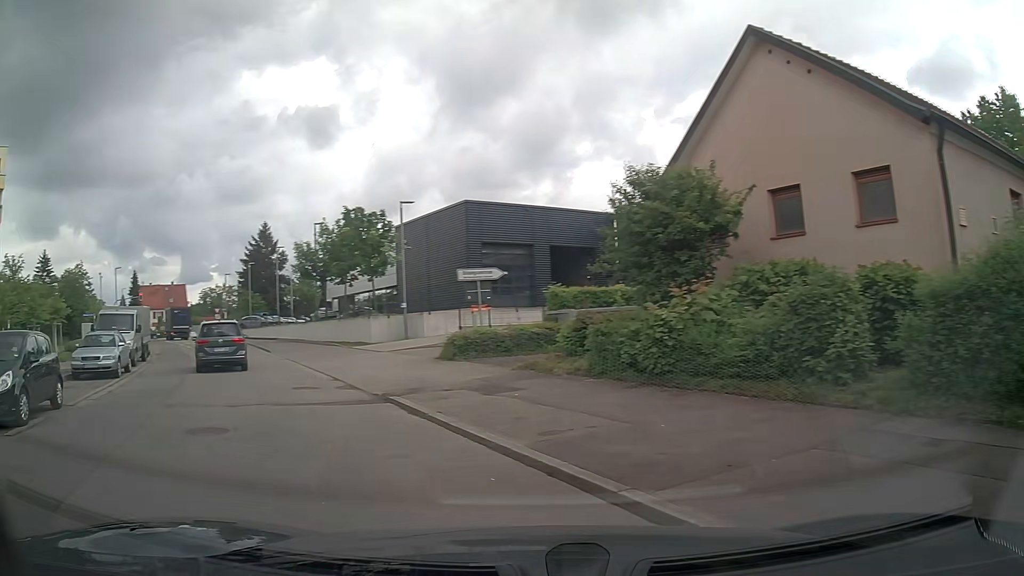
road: residential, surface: asphalt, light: Day
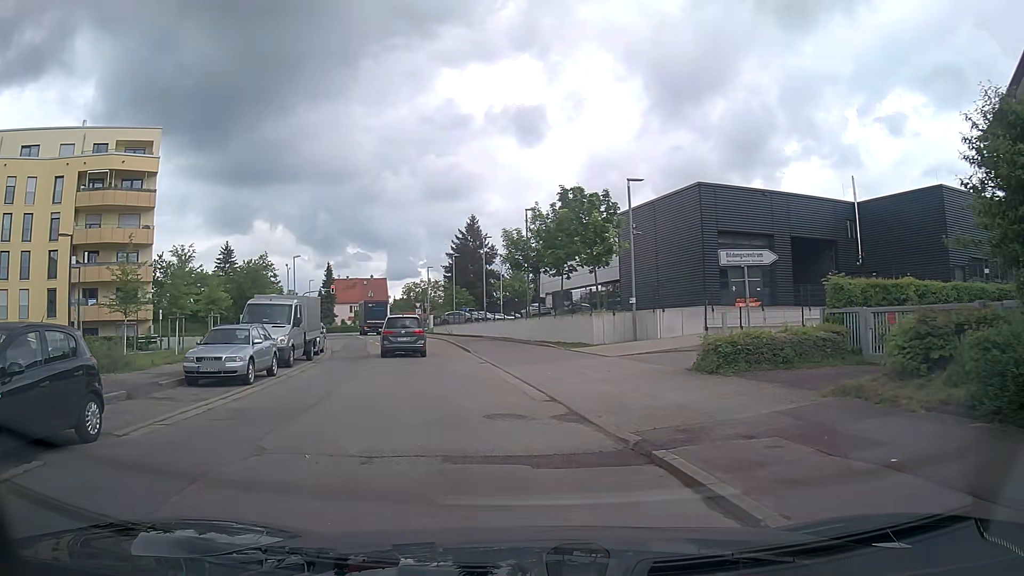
(-1.1, +5.3) m; -19°
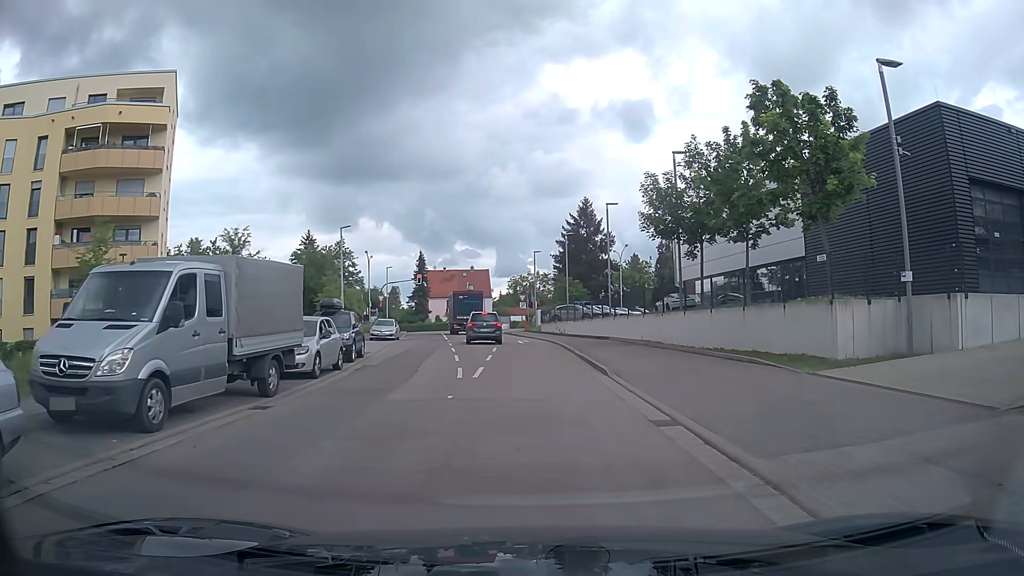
(-1.5, +14.5) m; -7°
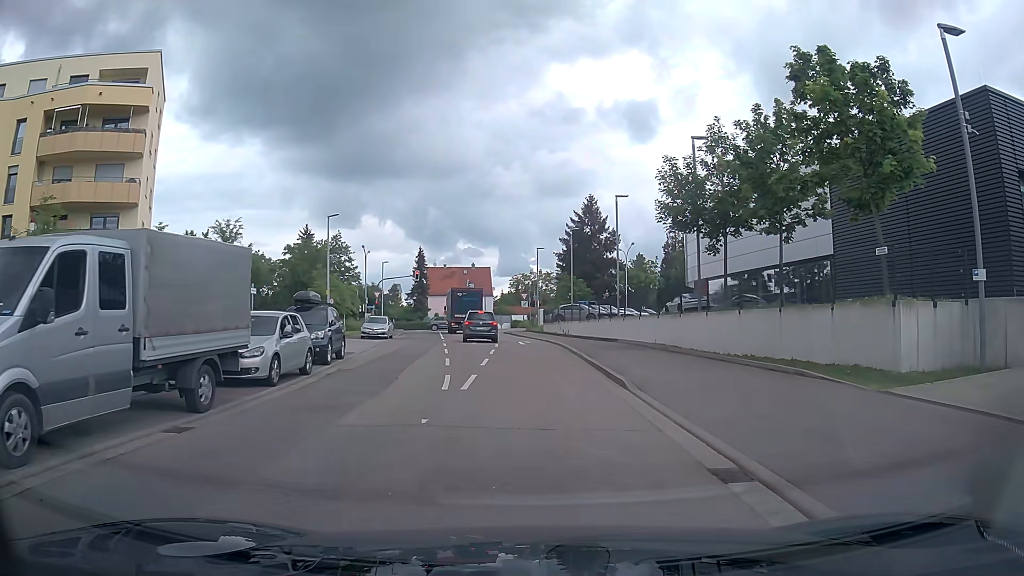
(-0.1, +2.9) m; -1°
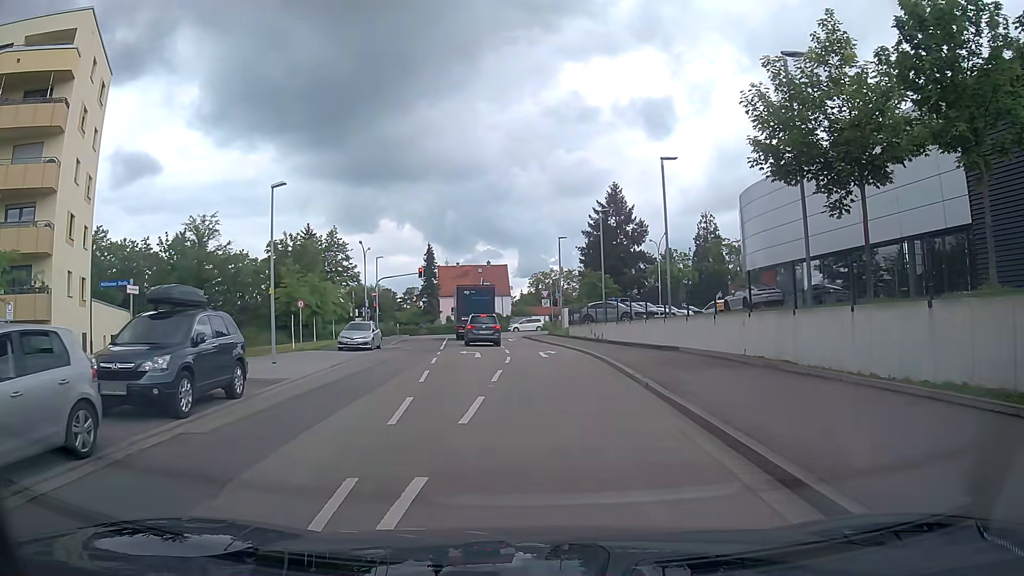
(-0.2, +9.4) m; -2°
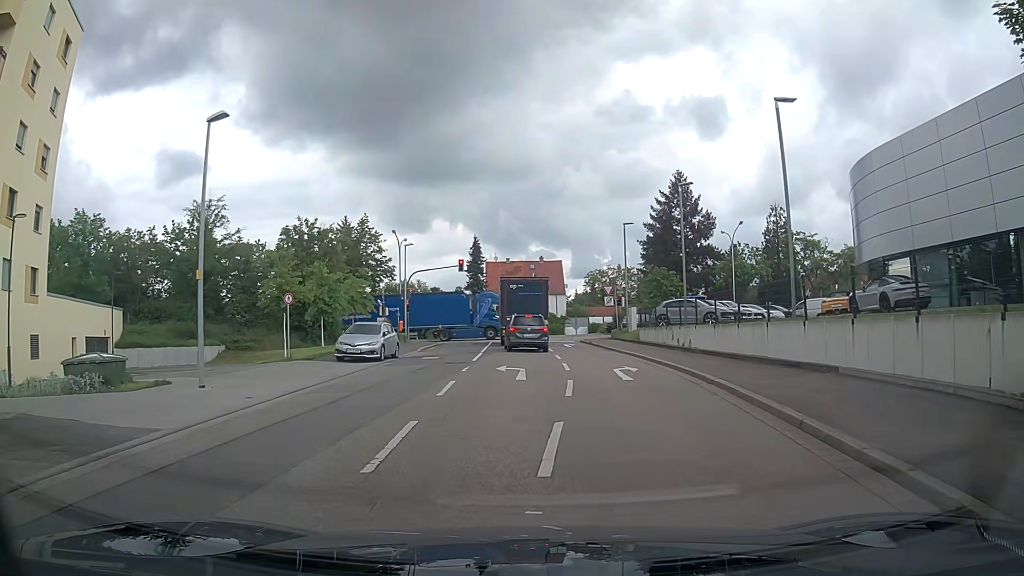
(-0.4, +8.7) m; -5°
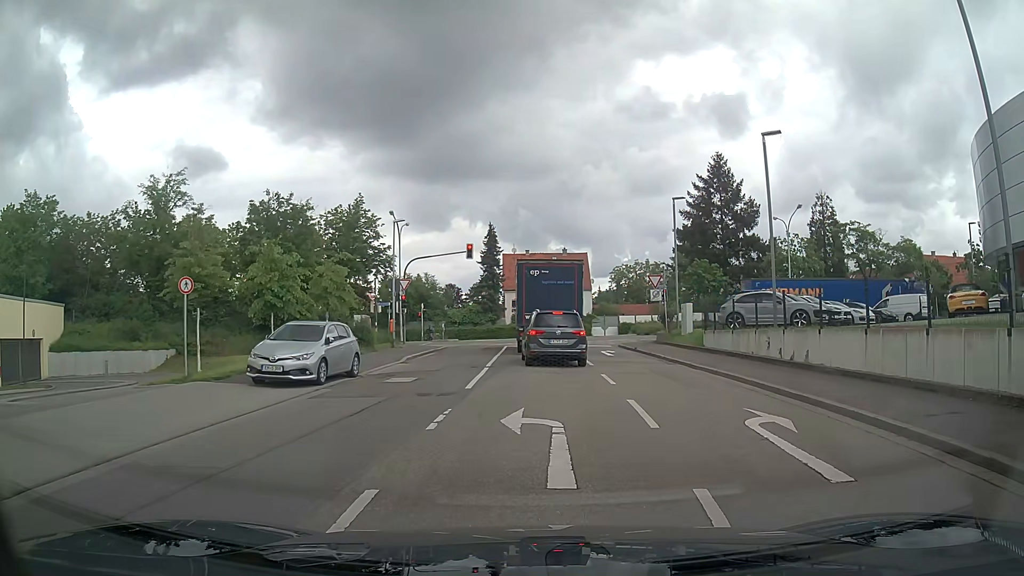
(-0.4, +9.7) m; -1°
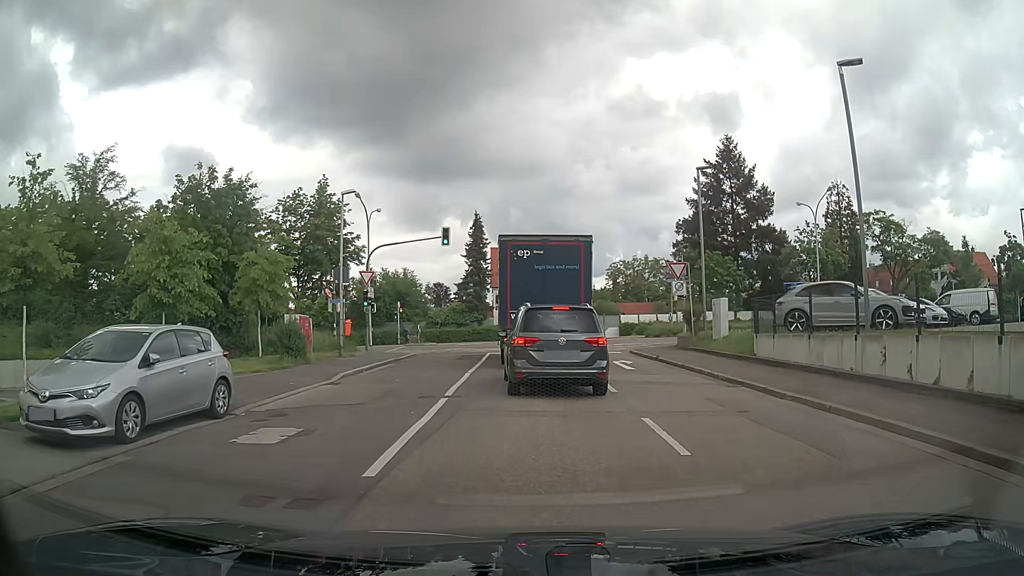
(0.0, +7.5) m; 0°
